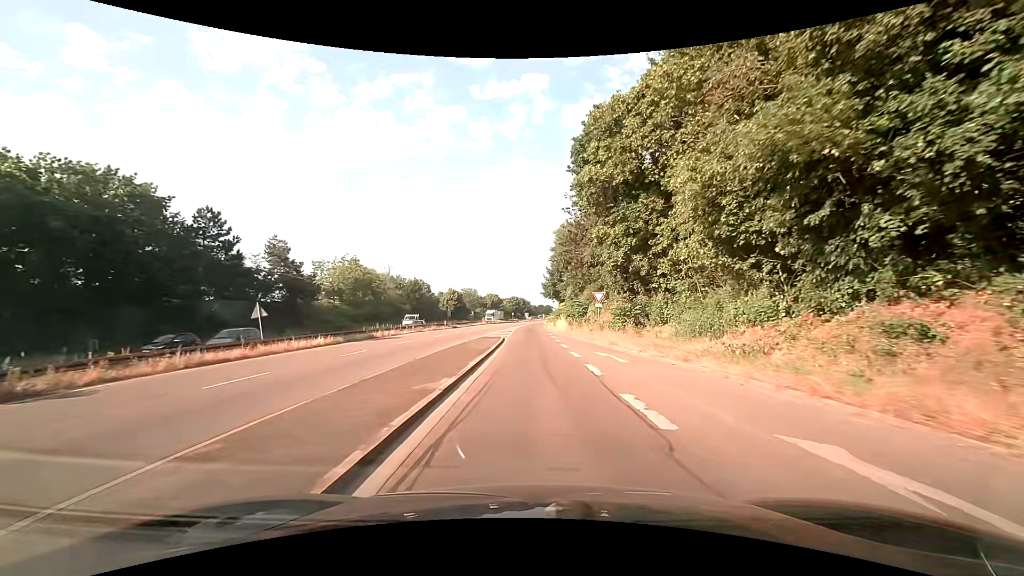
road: trunk_link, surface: asphalt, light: Day
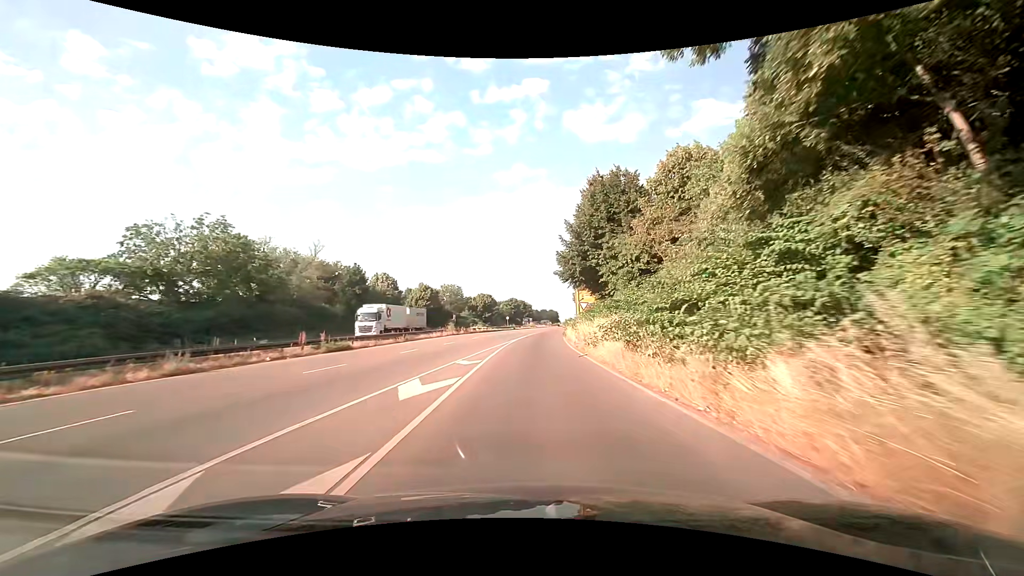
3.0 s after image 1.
(+0.3, +43.8) m; 0°
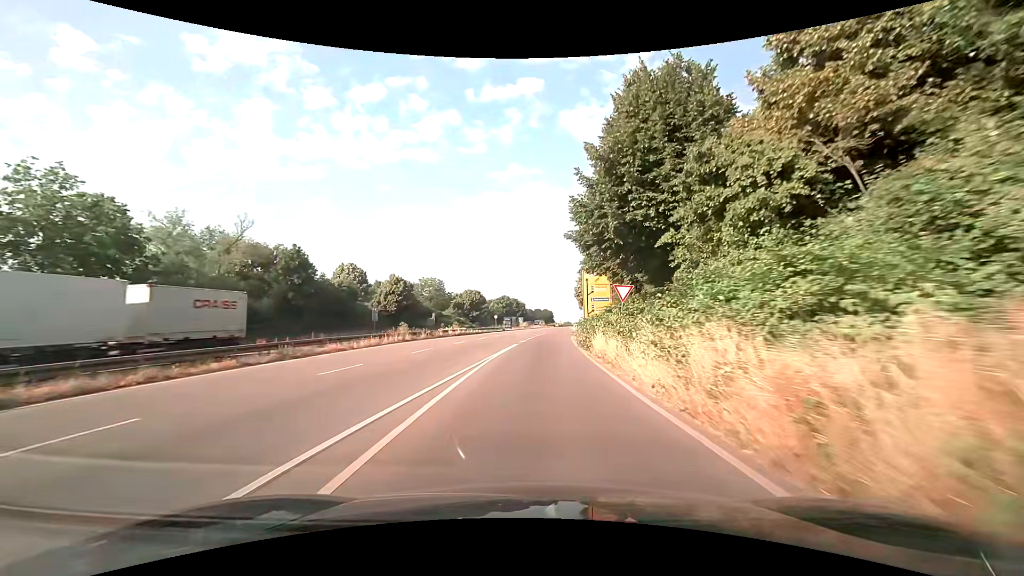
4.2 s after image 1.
(+0.1, +18.9) m; 0°
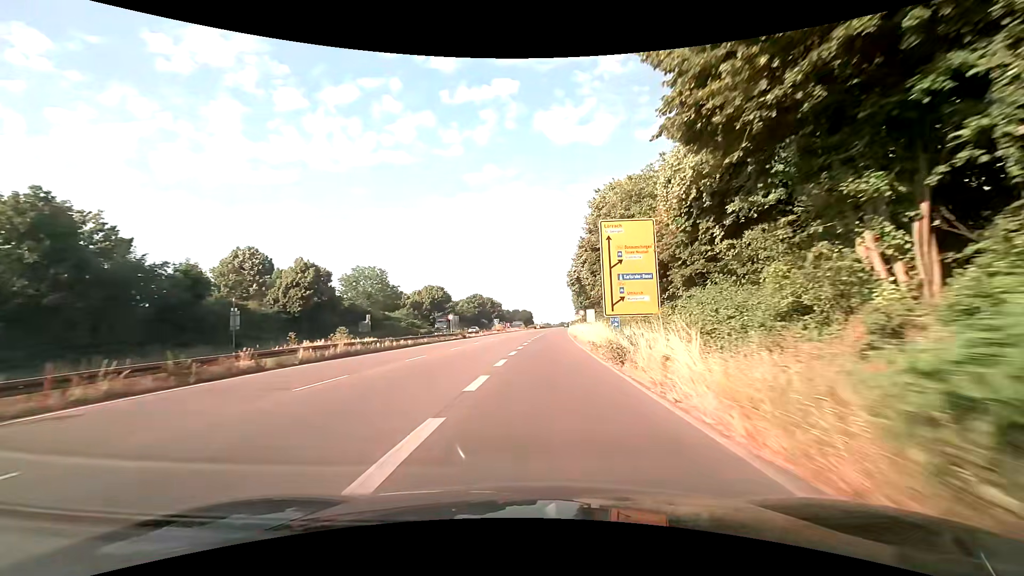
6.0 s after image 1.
(+0.7, +29.4) m; +2°
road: trunk
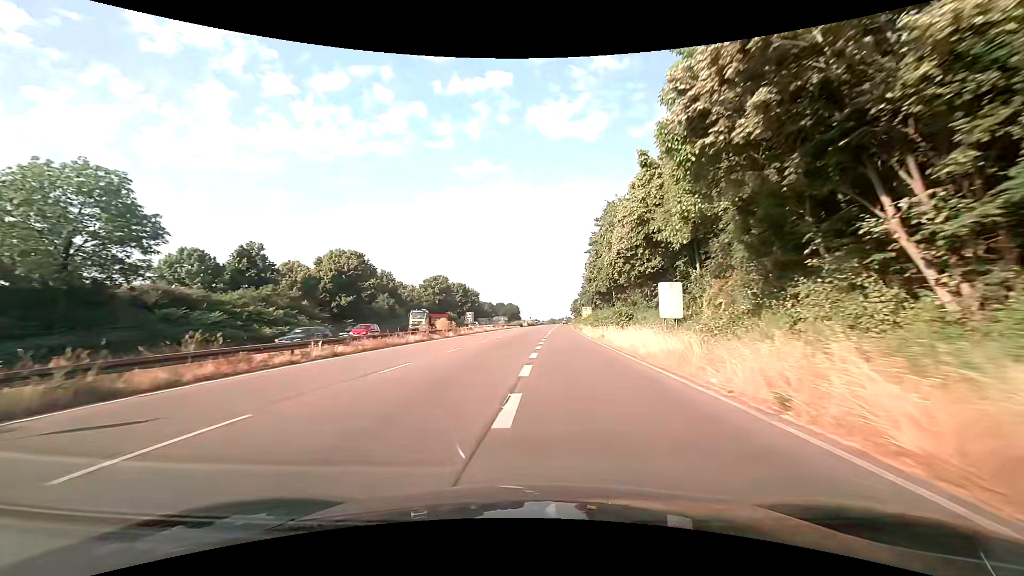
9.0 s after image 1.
(+1.2, +51.7) m; +1°
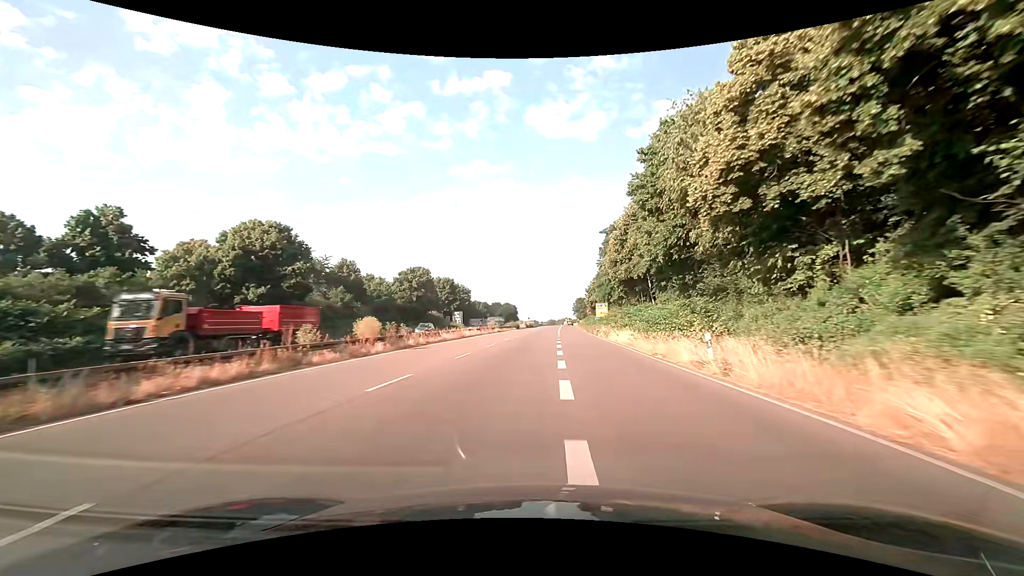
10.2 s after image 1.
(+0.1, +21.6) m; +1°
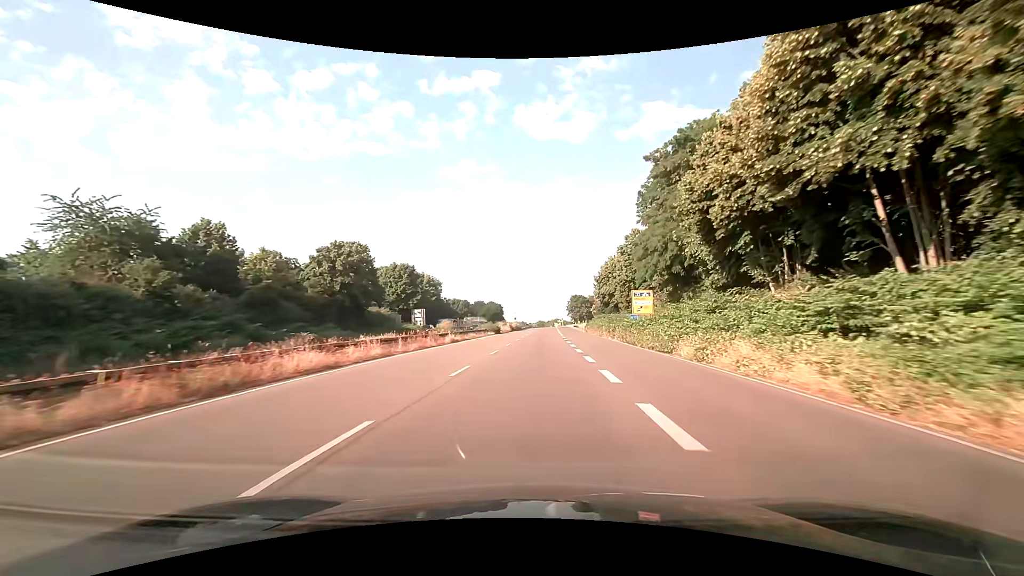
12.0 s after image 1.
(-0.3, +33.3) m; 0°
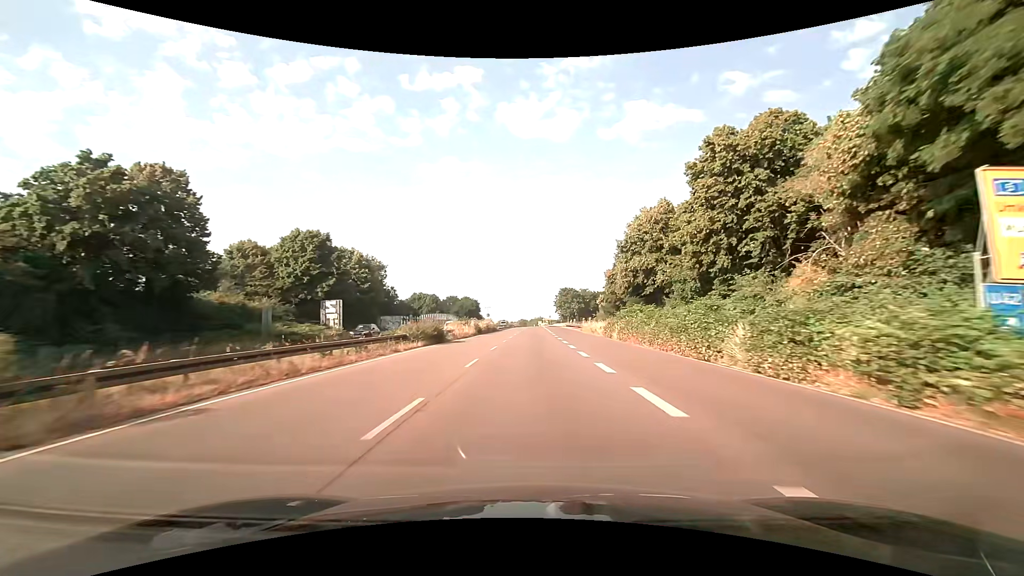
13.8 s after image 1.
(+0.5, +34.2) m; +2°
(0, +10) (0, +20) (0, +30) (+1, +40) (+1, +50) (+1, +60) (+1, +70) (+1, +80) (+2, +90) (+2, +100) m
